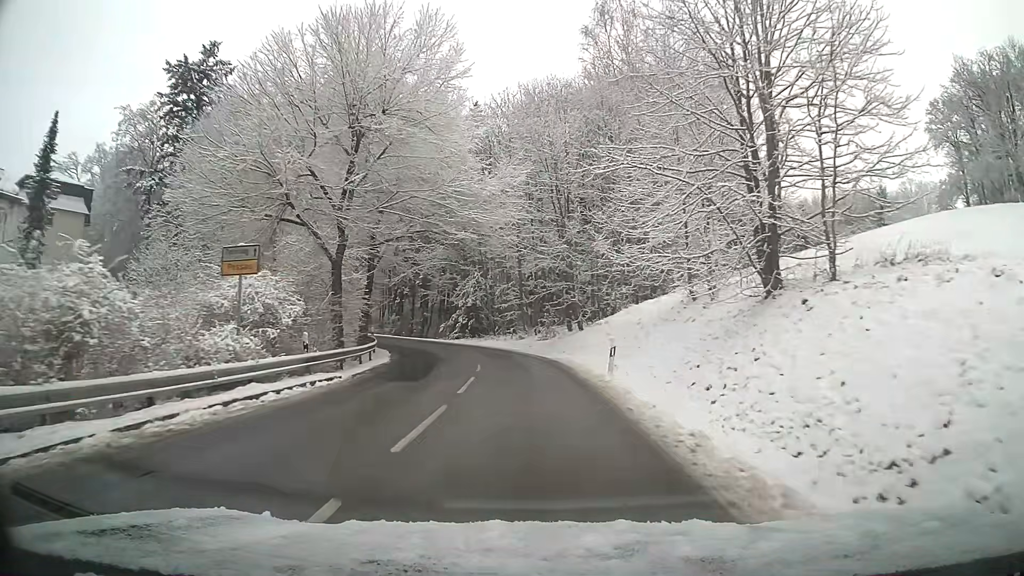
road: tertiary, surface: asphalt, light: Day
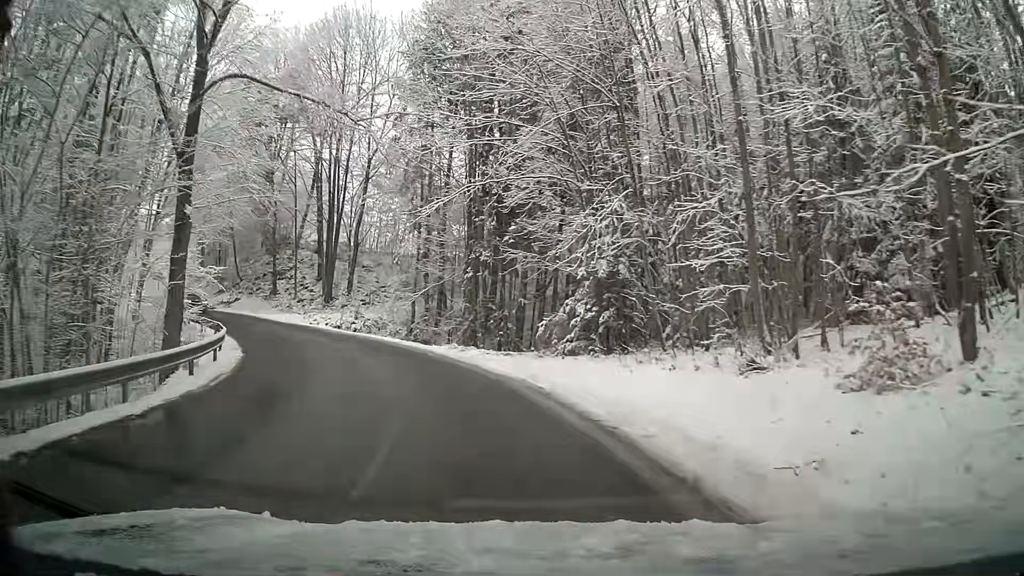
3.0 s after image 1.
(-2.7, +33.2) m; -14°
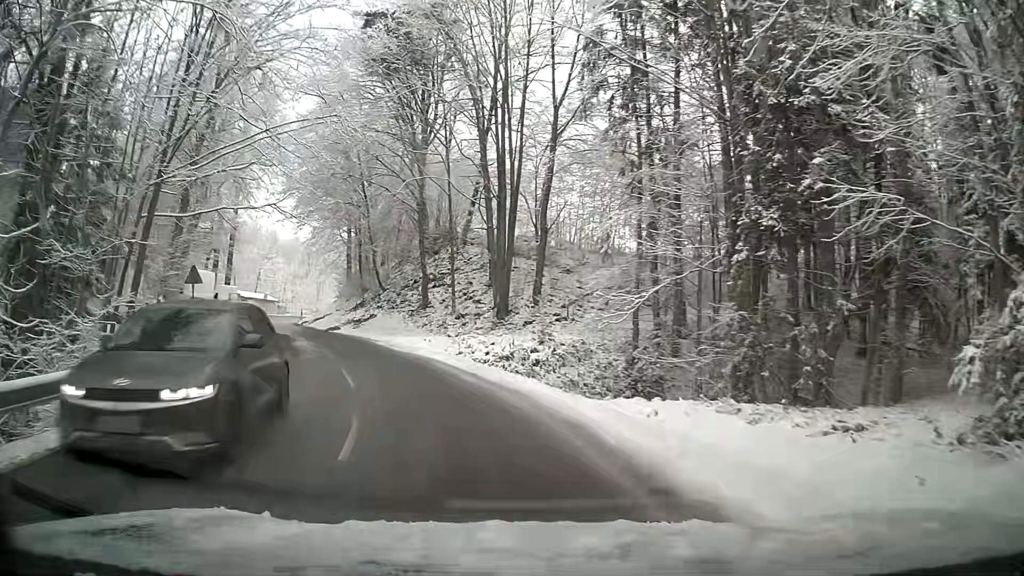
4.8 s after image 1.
(-2.8, +17.4) m; -19°
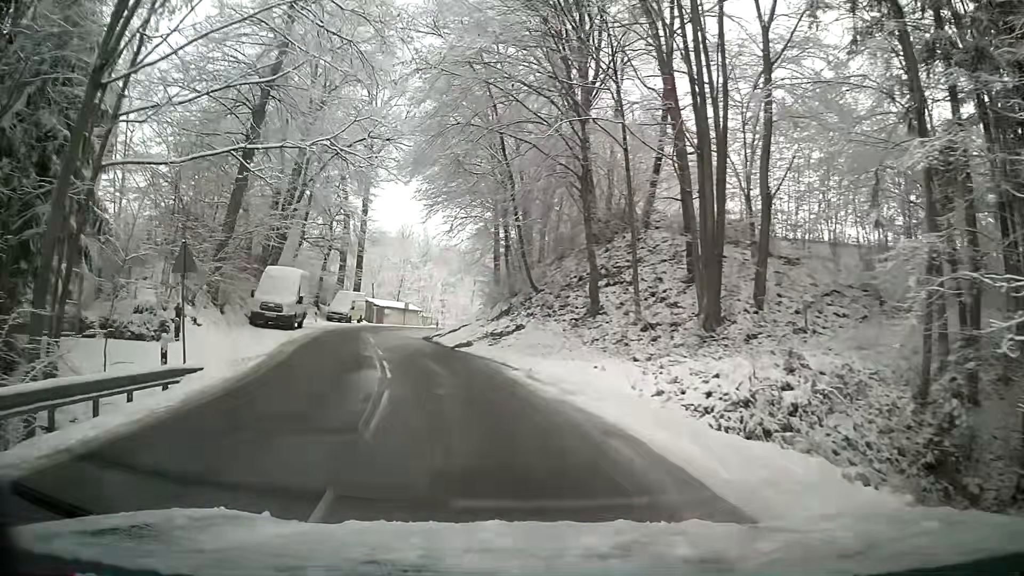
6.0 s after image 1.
(-1.4, +11.4) m; -13°
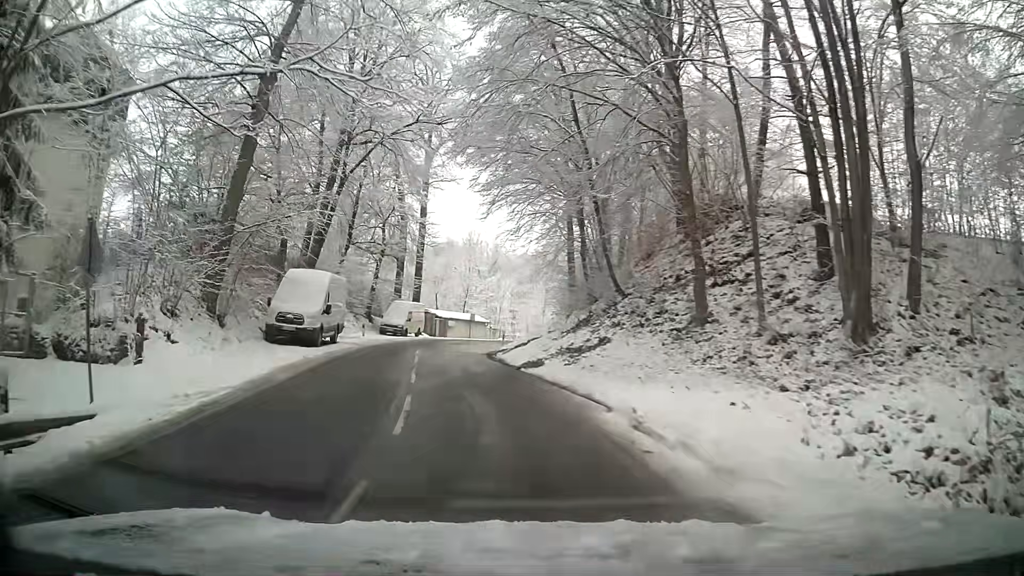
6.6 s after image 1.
(-0.3, +6.0) m; -5°
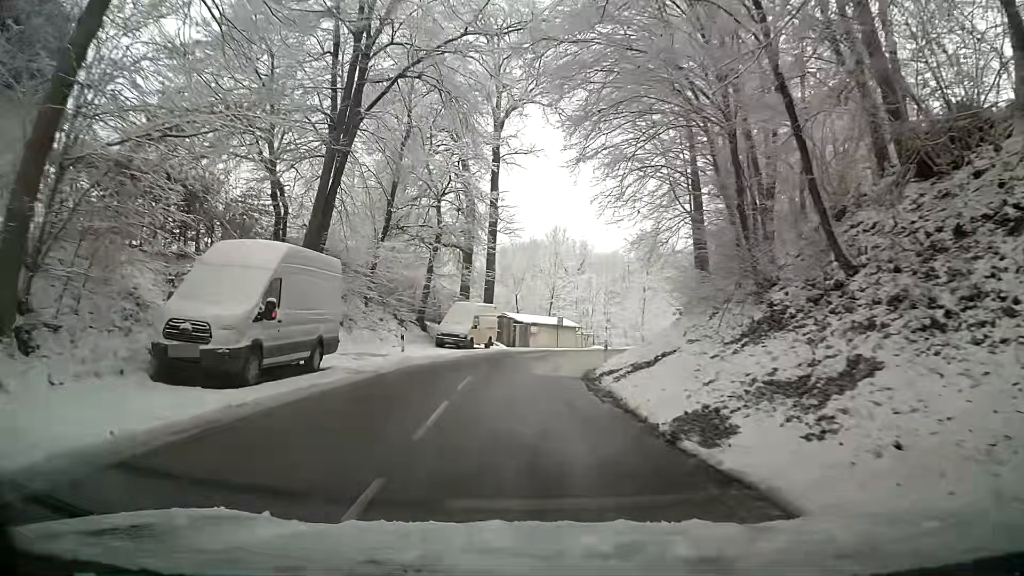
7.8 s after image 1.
(-0.7, +12.5) m; -5°
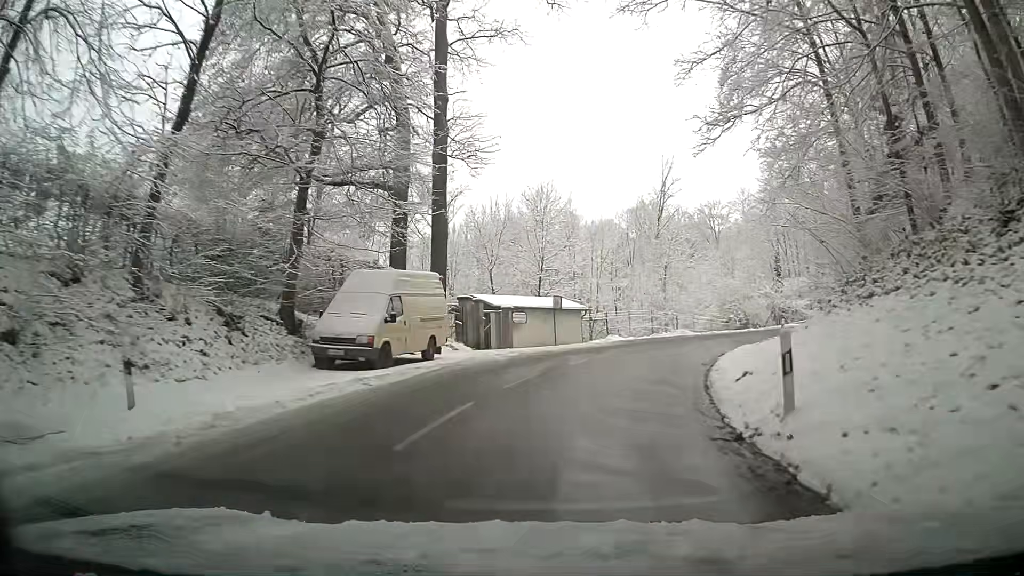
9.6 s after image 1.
(+0.1, +19.7) m; +3°
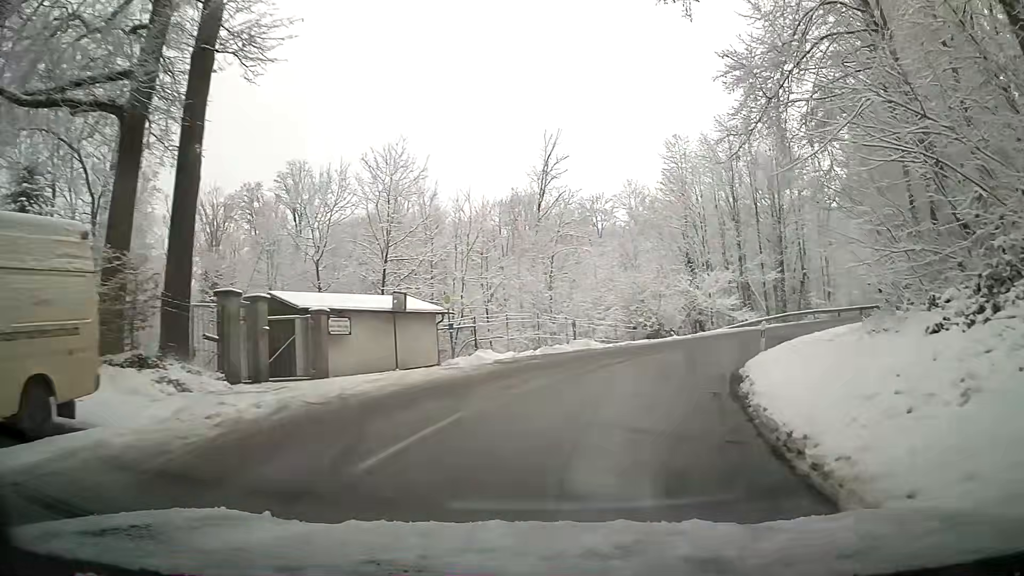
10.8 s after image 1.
(+1.2, +12.7) m; +12°
